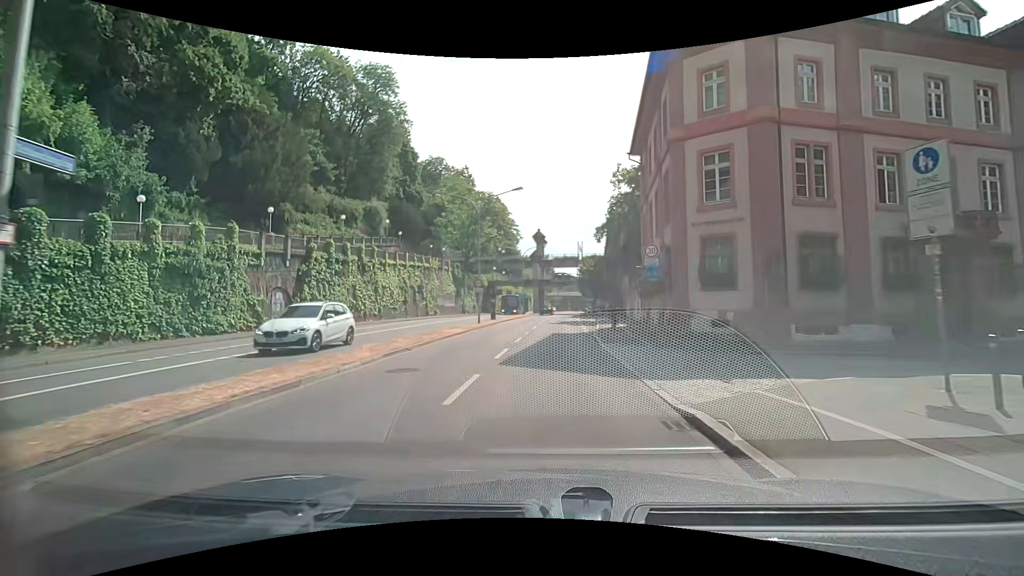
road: primary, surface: asphalt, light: Day
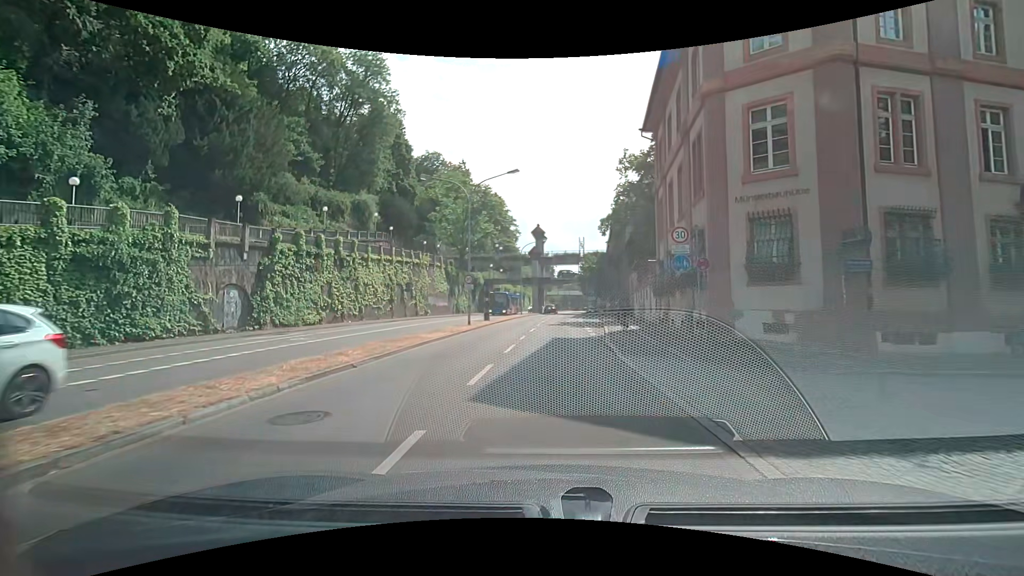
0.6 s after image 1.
(-0.1, +4.5) m; -2°
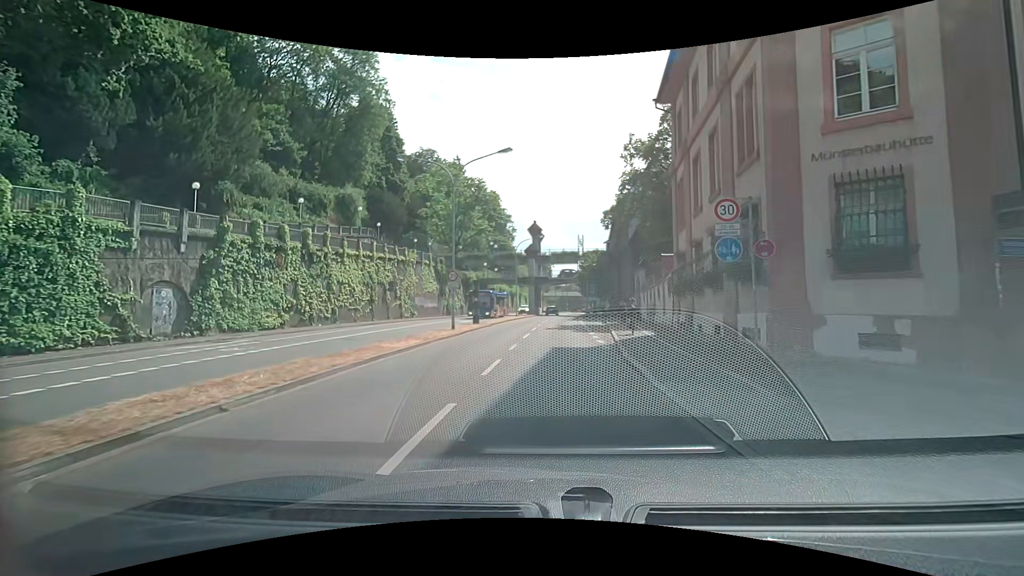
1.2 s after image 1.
(+0.1, +4.5) m; +1°
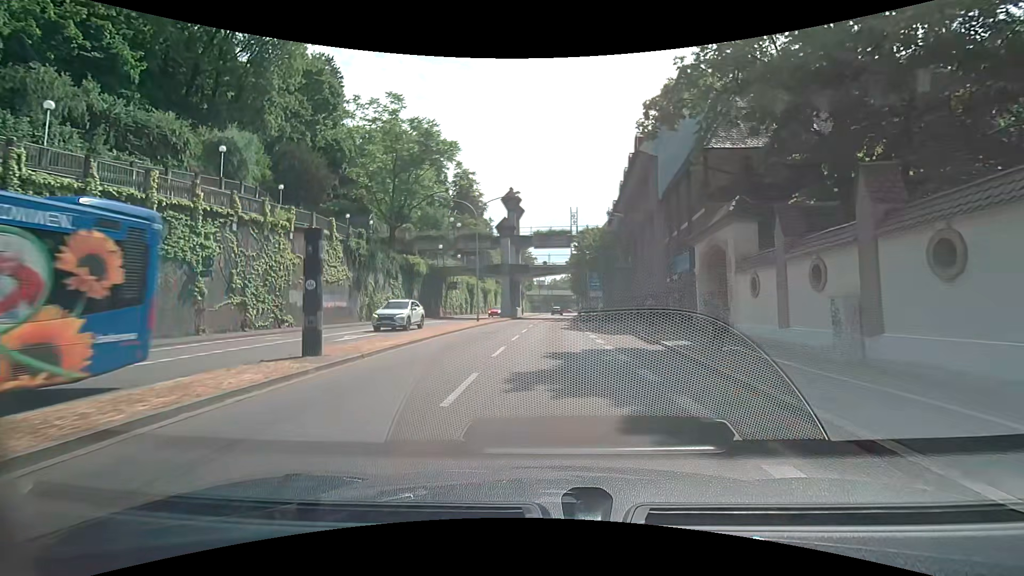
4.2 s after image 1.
(+0.4, +22.6) m; +2°
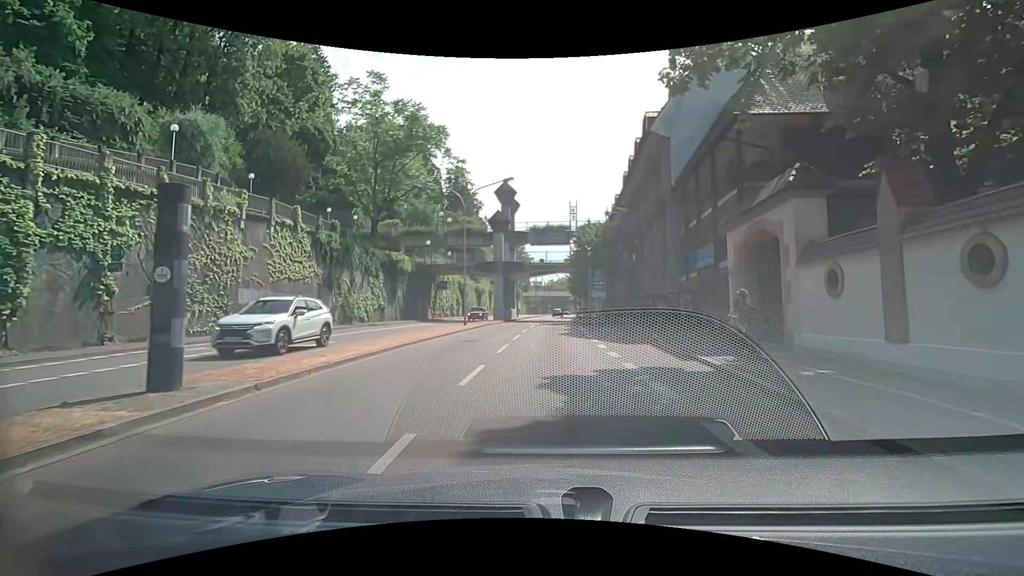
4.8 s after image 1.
(0.0, +4.5) m; +1°
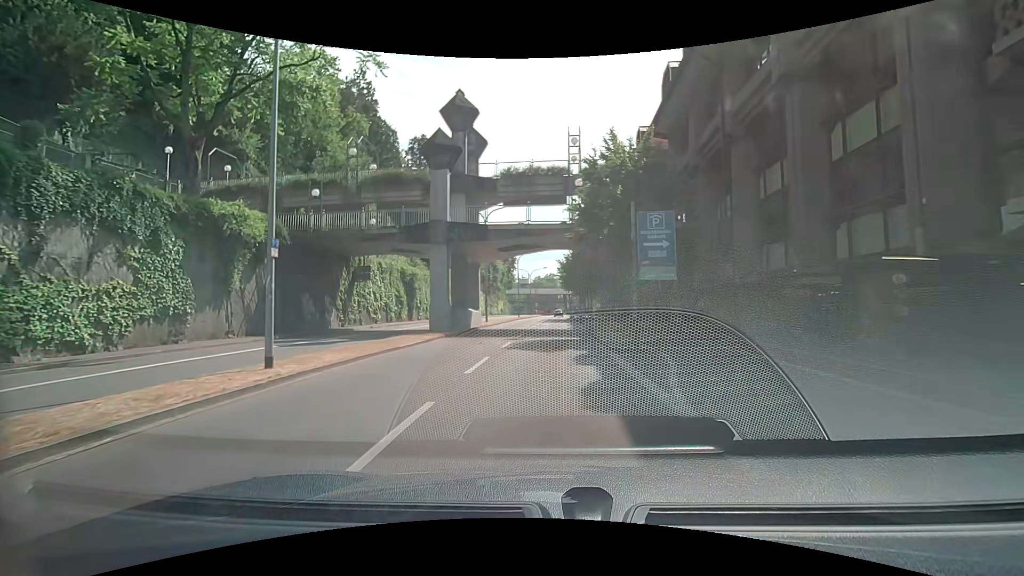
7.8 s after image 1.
(+0.2, +22.4) m; +1°
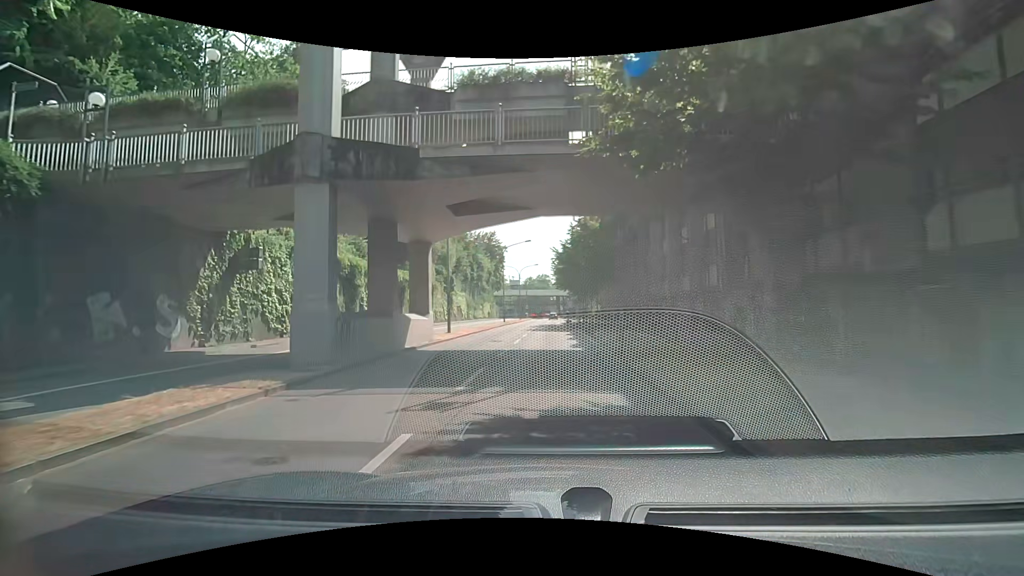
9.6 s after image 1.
(+0.1, +13.4) m; +1°
